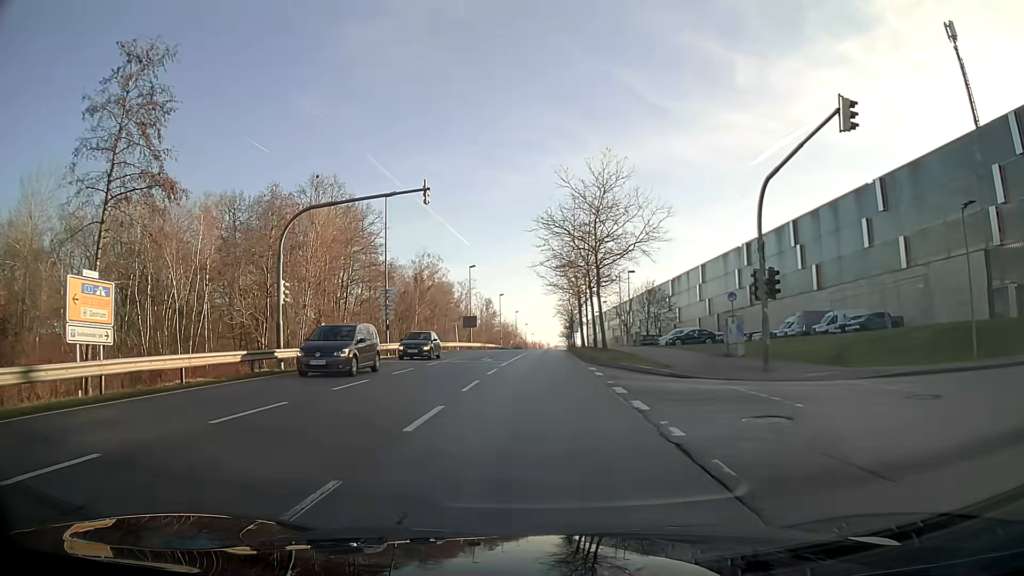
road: secondary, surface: asphalt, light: Day
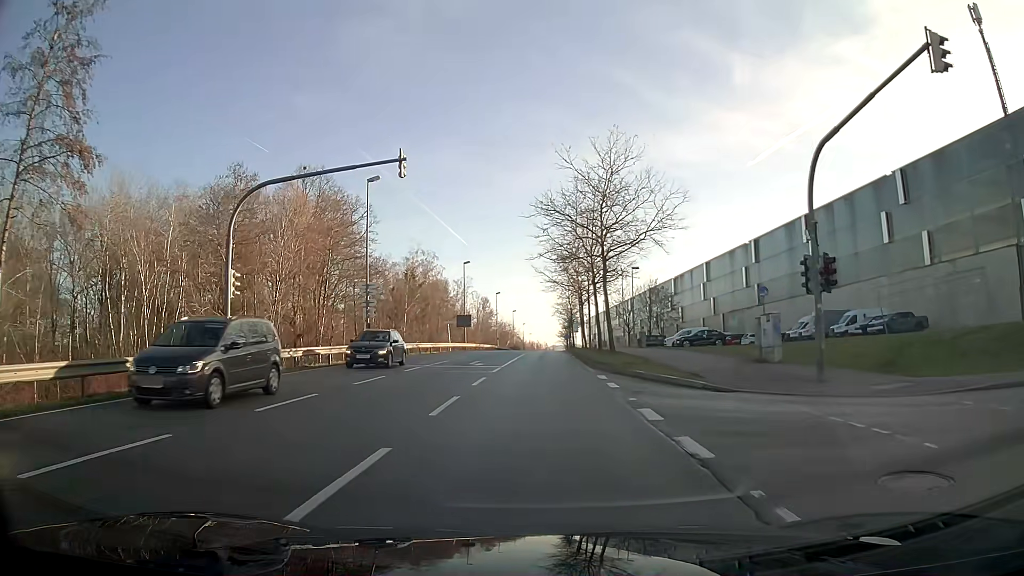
(0.0, +4.5) m; 0°
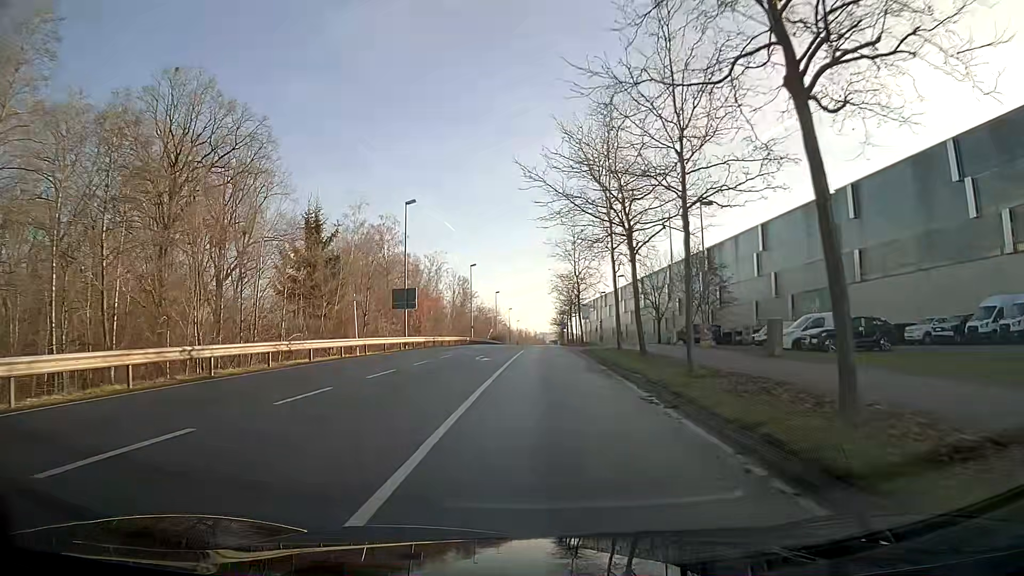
(+0.4, +31.7) m; +2°
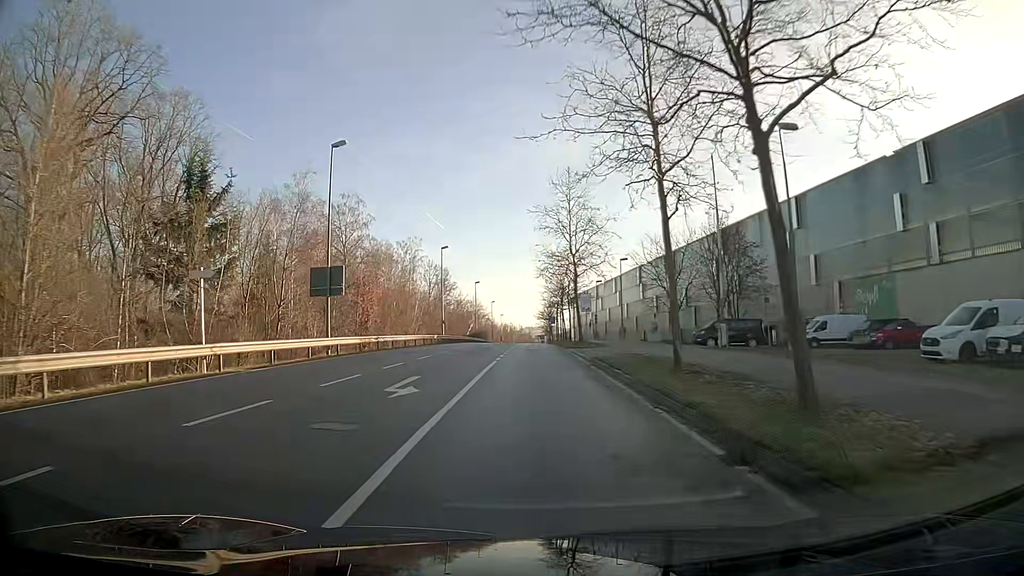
(0.0, +14.8) m; 0°
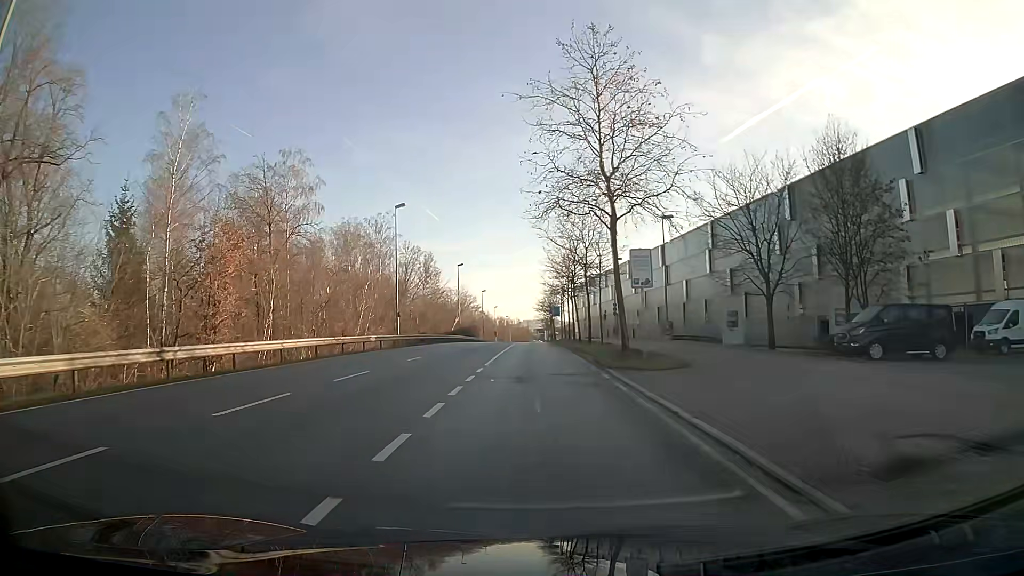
(0.0, +23.0) m; 0°
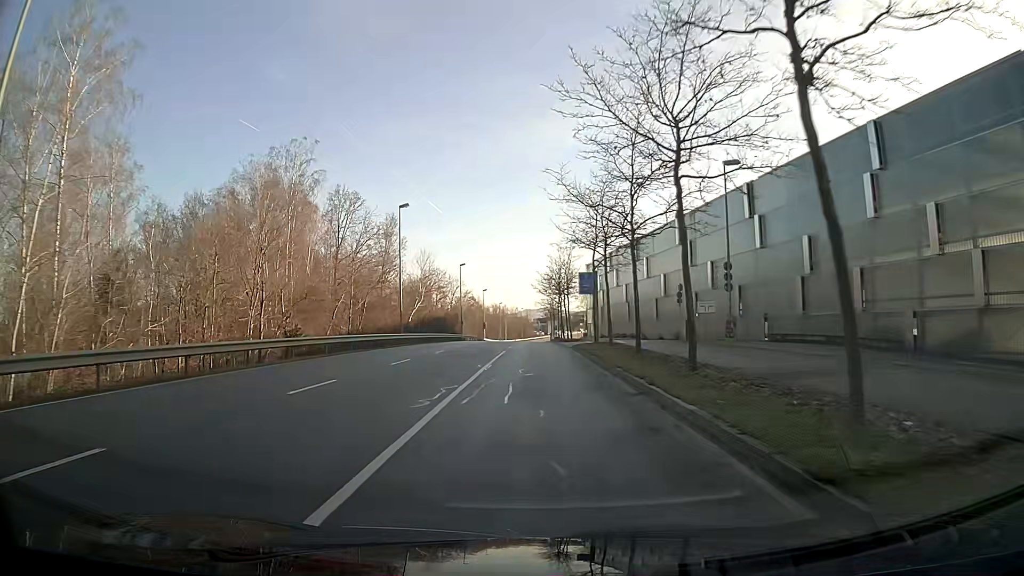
(0.0, +39.5) m; 0°
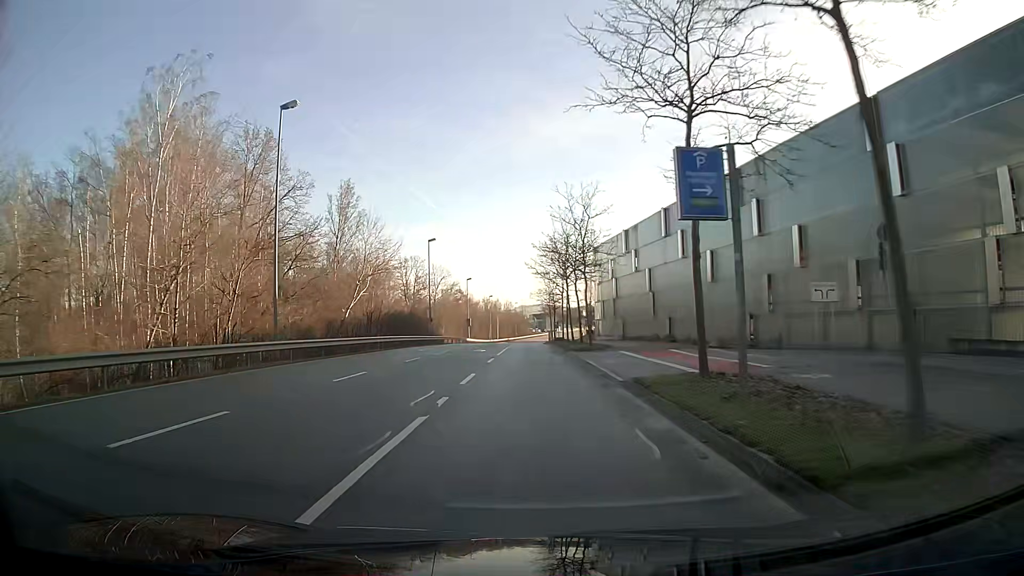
(0.0, +23.7) m; 0°
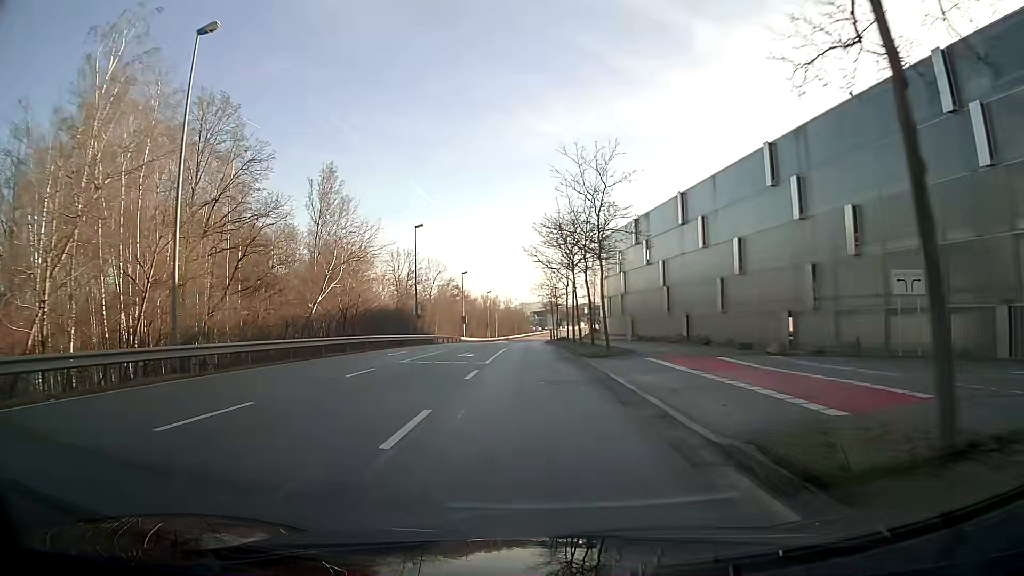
(0.0, +7.9) m; 0°
